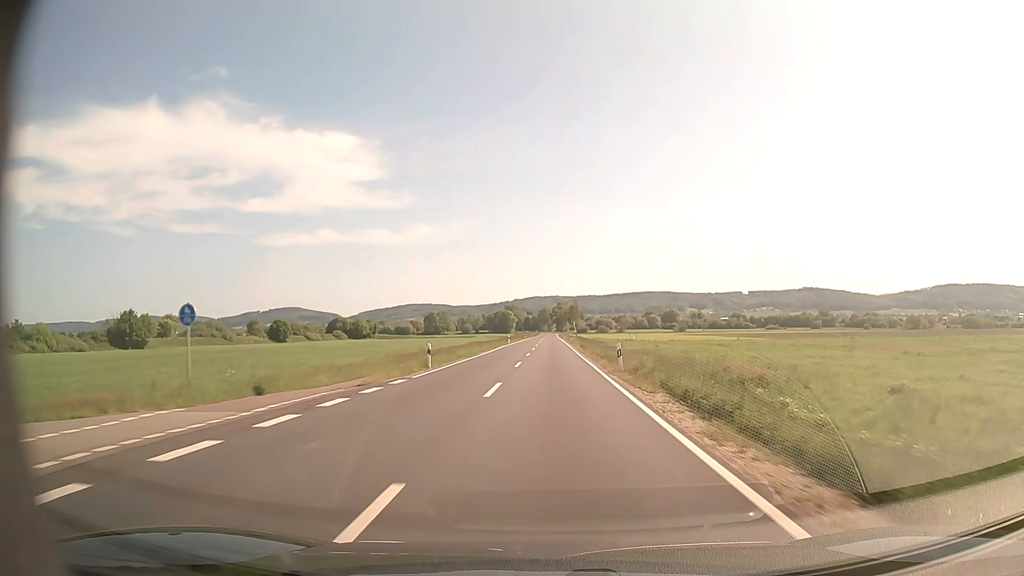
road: secondary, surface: asphalt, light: Day
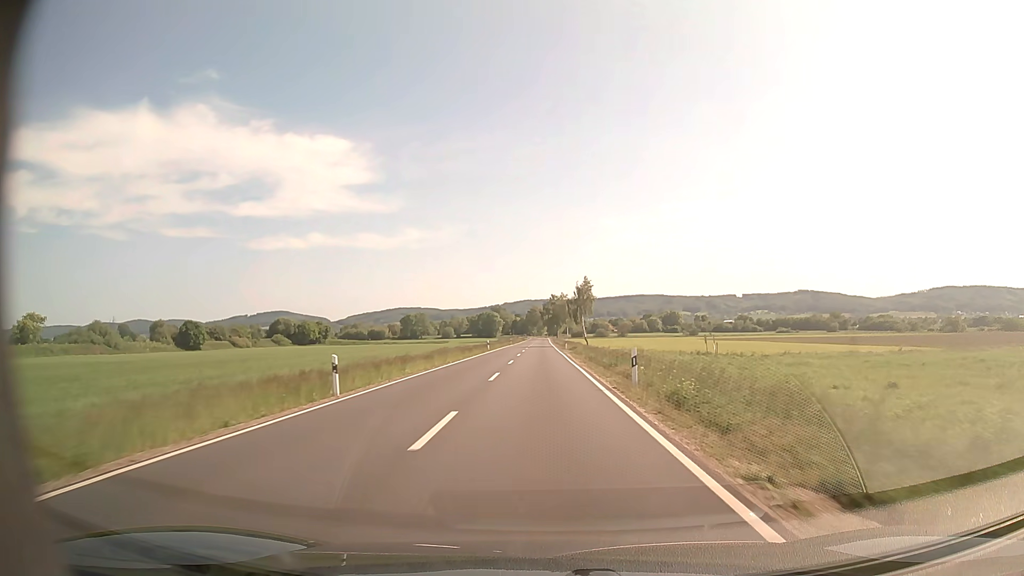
(+0.5, +66.5) m; +1°
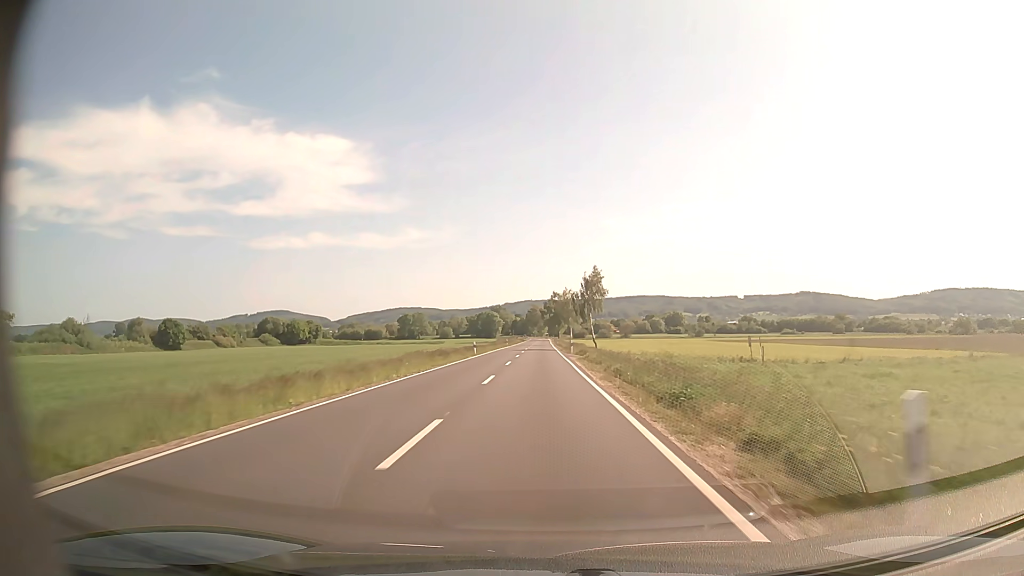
(0.0, +13.2) m; 0°
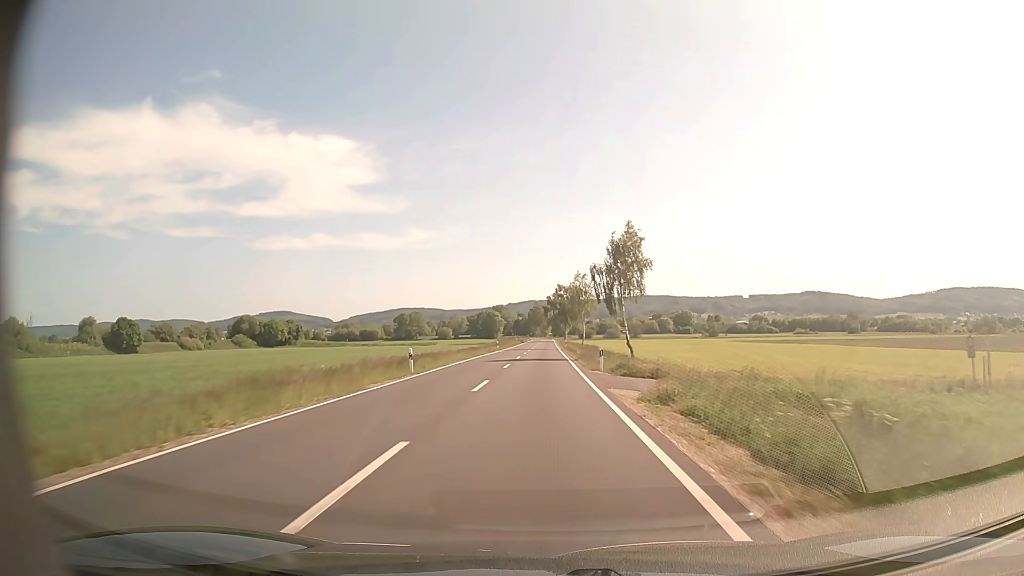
(0.0, +26.5) m; 0°
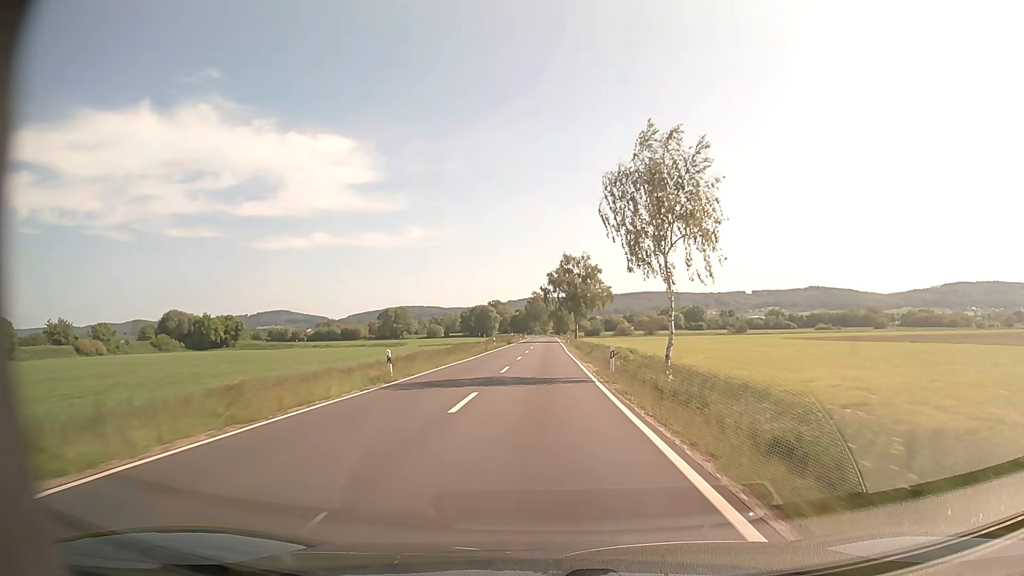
(-0.1, +52.9) m; 0°
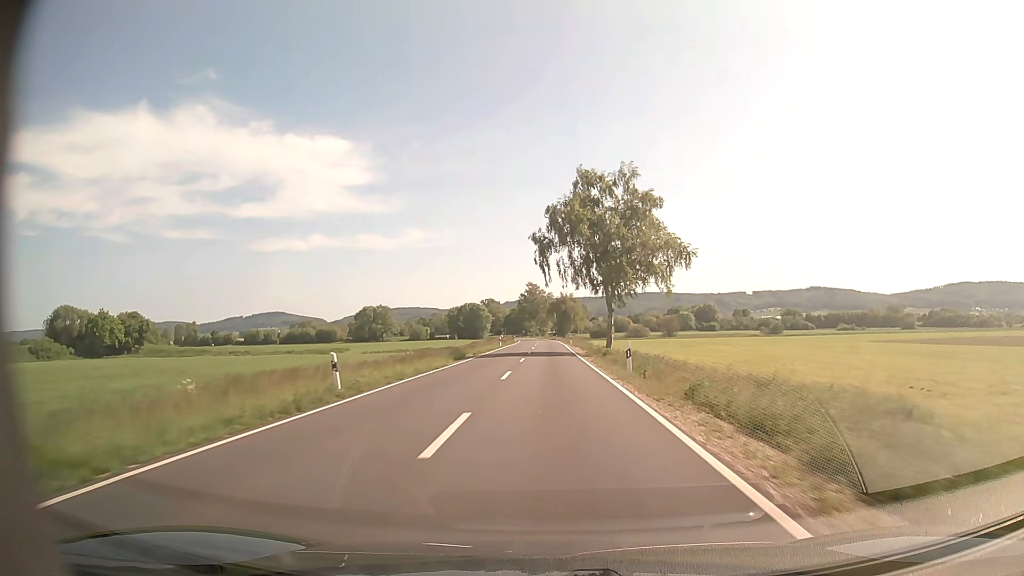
(-0.2, +52.8) m; 0°
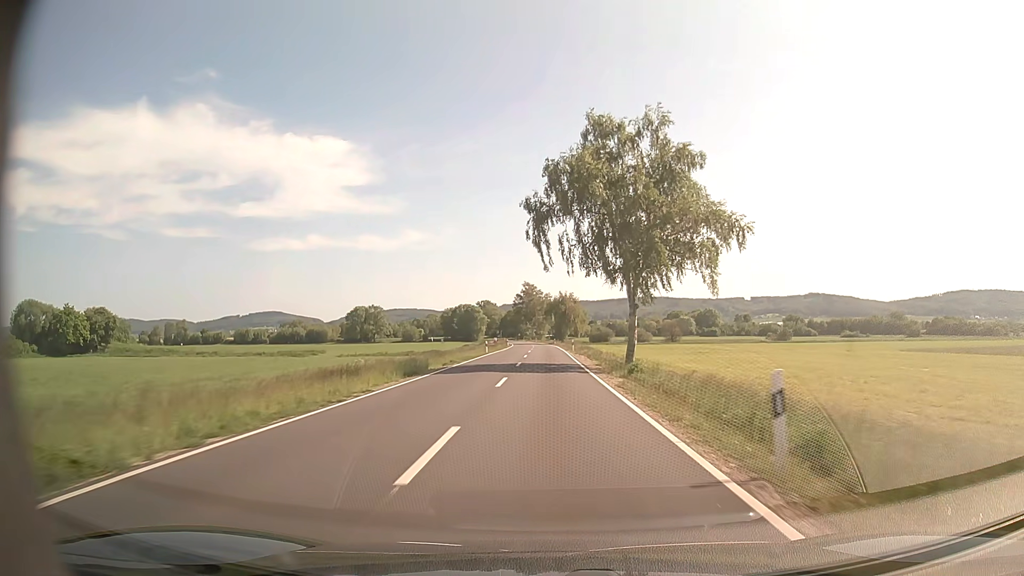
(0.0, +13.1) m; 0°
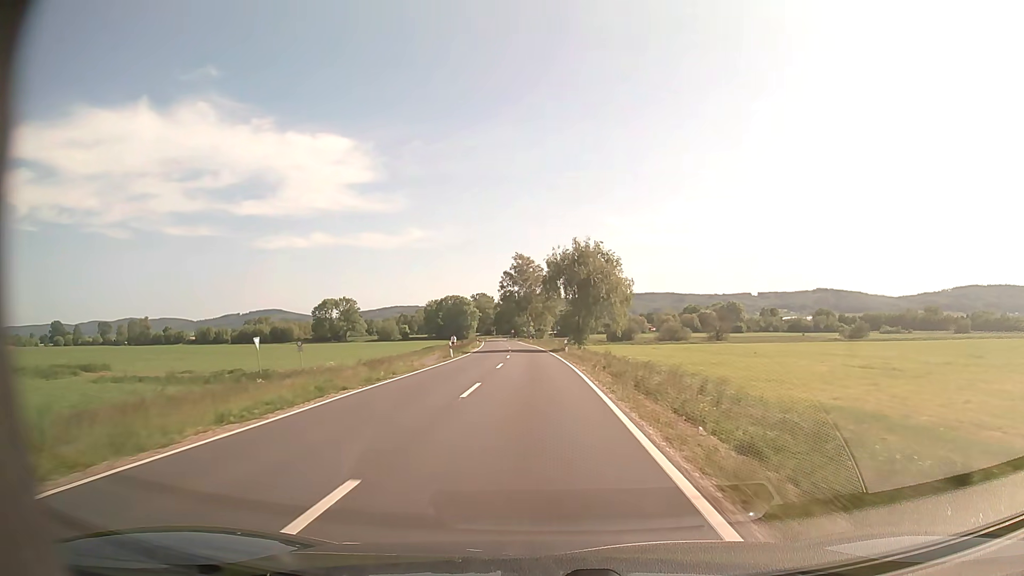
(+0.5, +64.1) m; 0°
(0, +10) (0, +20) (0, +30) (-1, +40) (-1, +50) (-2, +60) (-2, +70) (-3, +80) (-4, +90) (-5, +100) m
